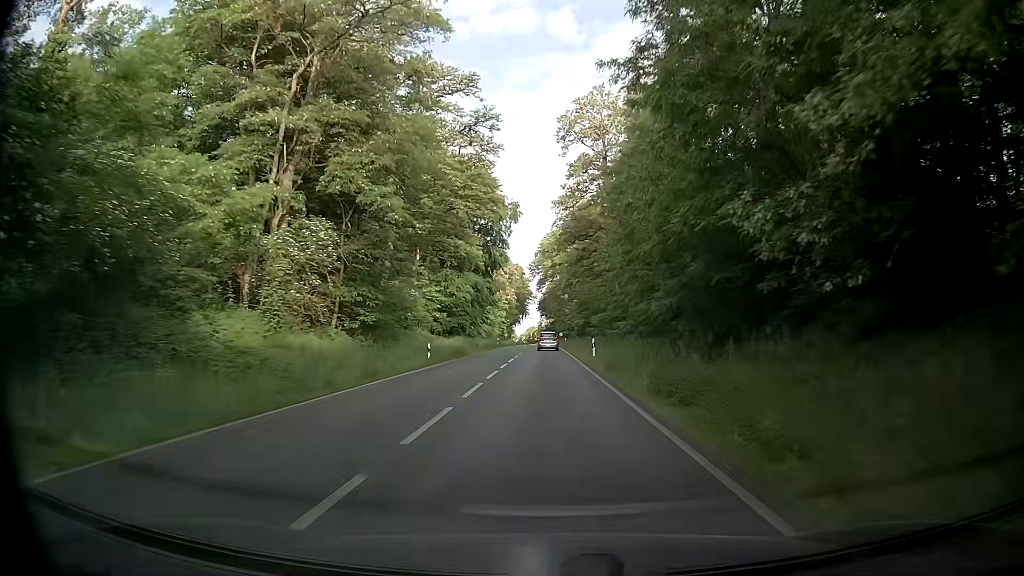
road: primary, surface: asphalt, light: Day
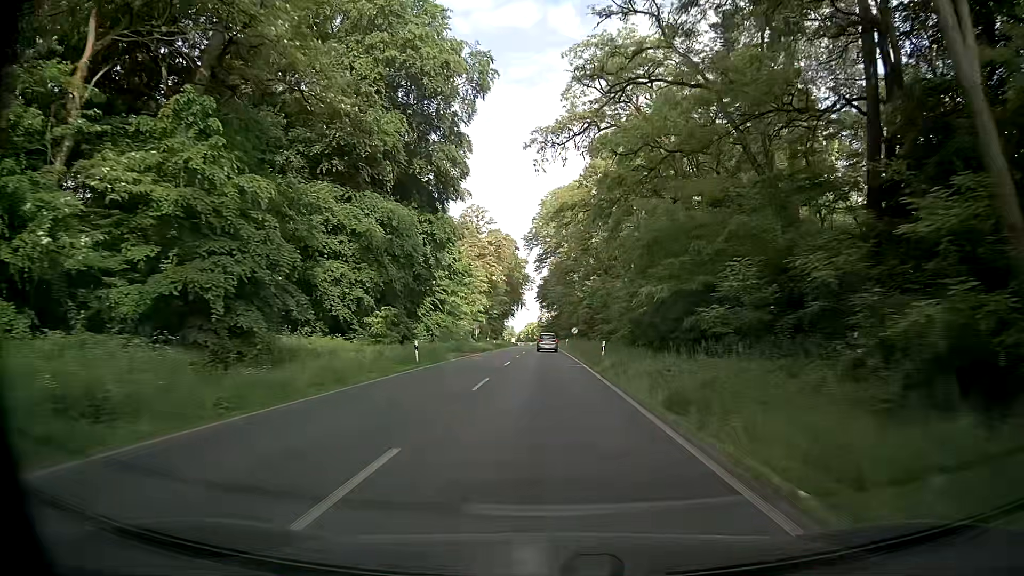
(0.0, +53.8) m; 0°
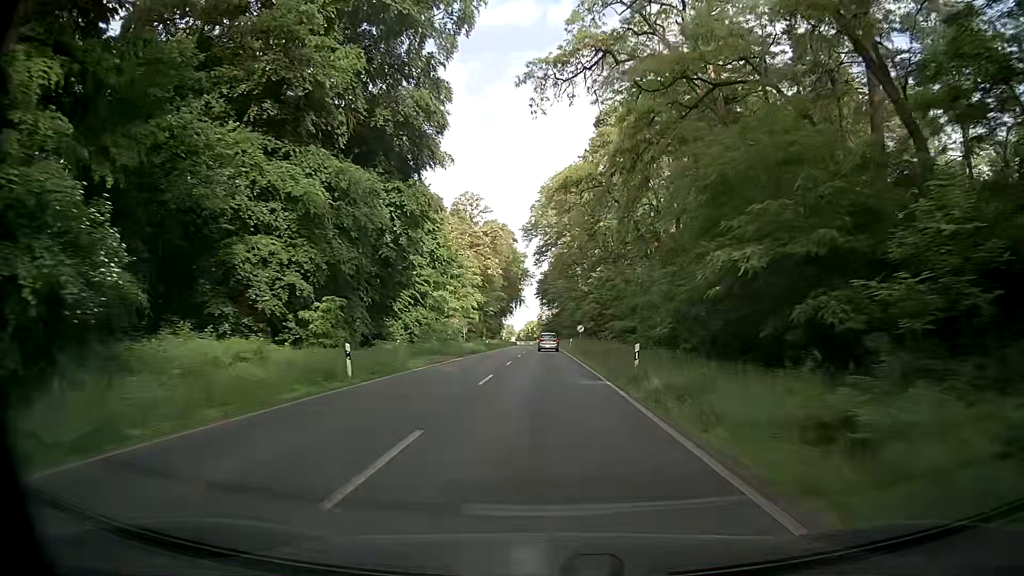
(-0.1, +10.9) m; -1°
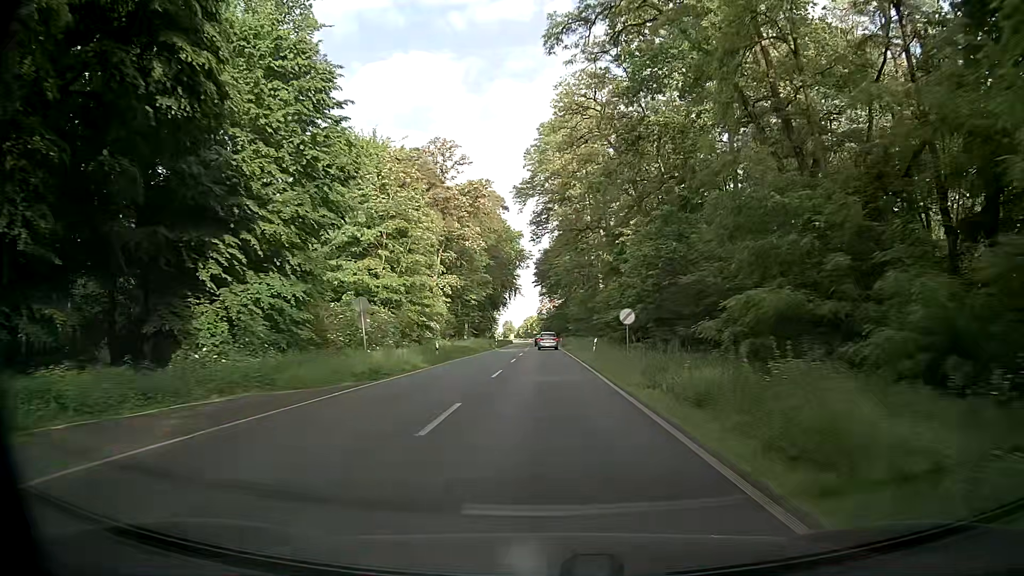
(+0.1, +32.8) m; 0°
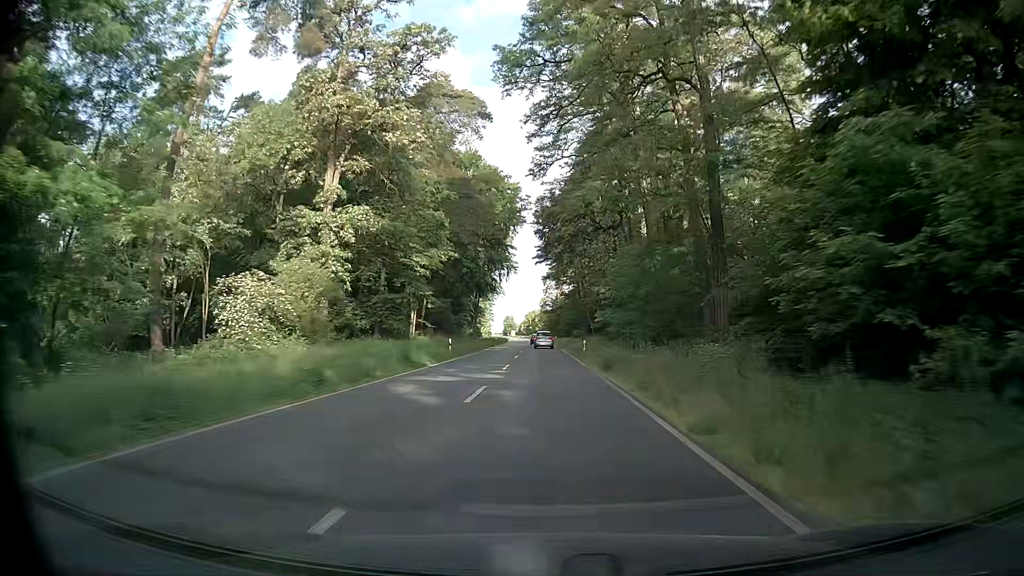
(0.0, +44.6) m; 0°
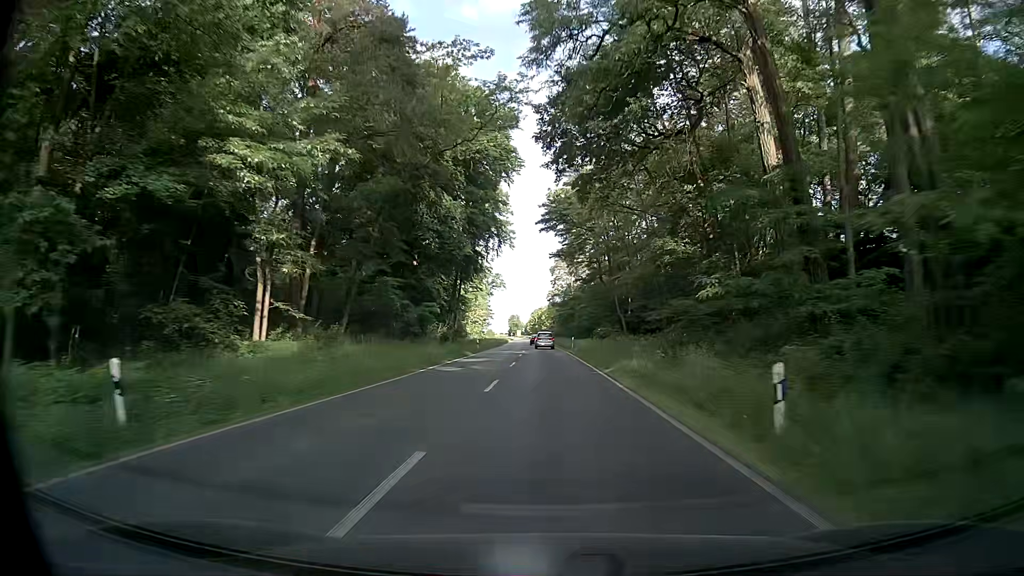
(-0.3, +34.1) m; -1°
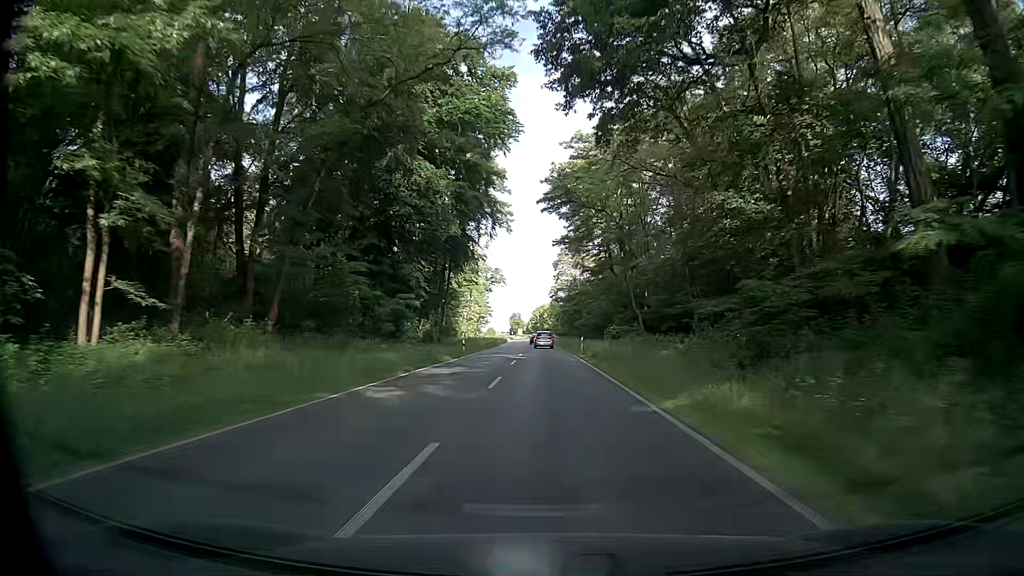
(0.0, +11.5) m; 0°
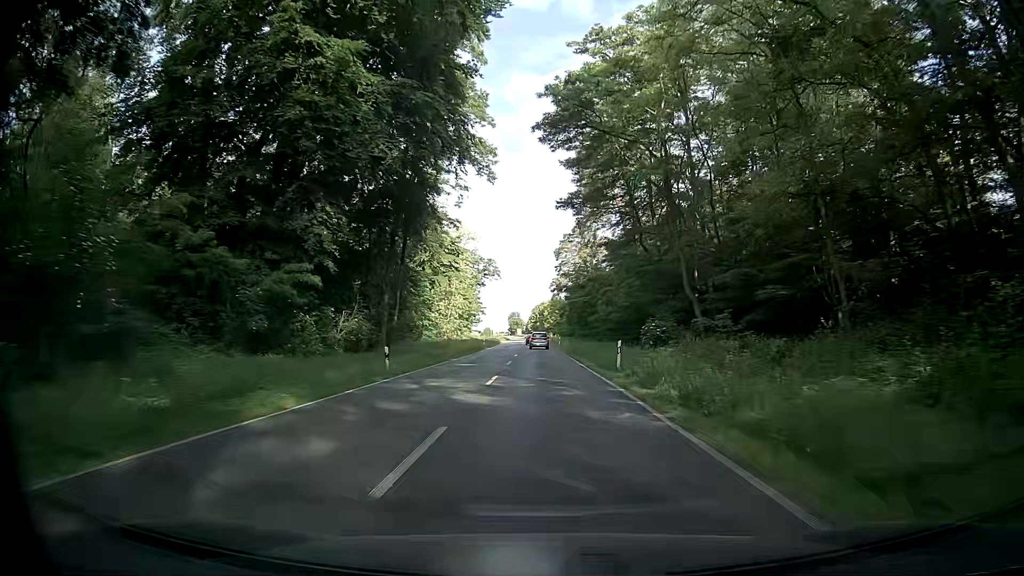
(+0.1, +23.2) m; 0°
